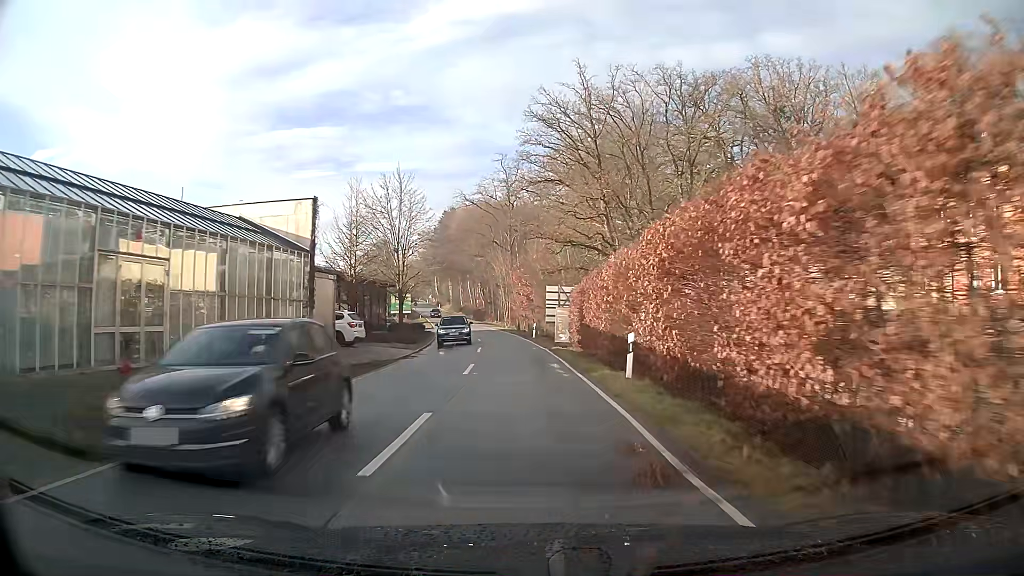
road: tertiary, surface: asphalt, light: Day
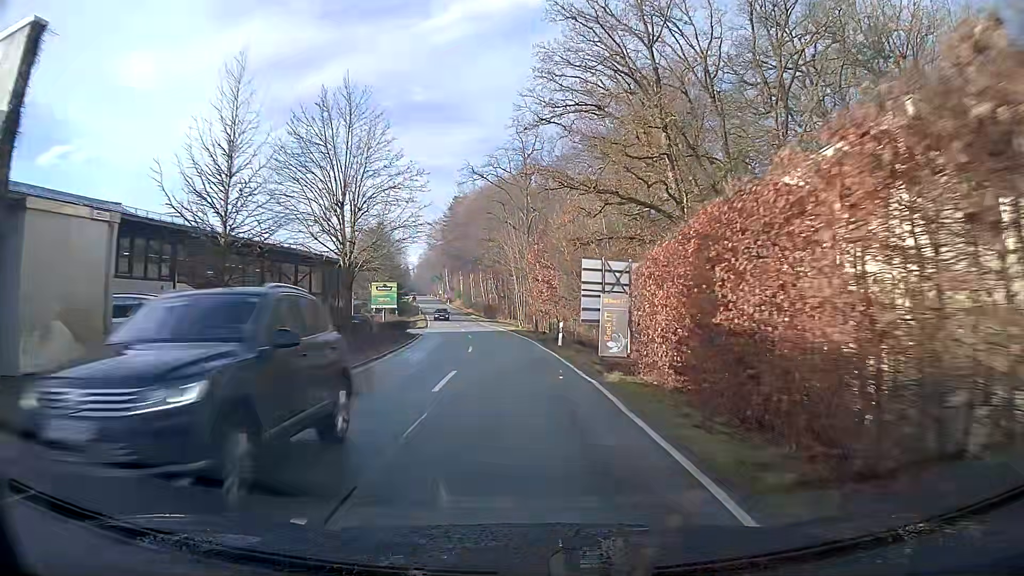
(-0.3, +17.6) m; -2°
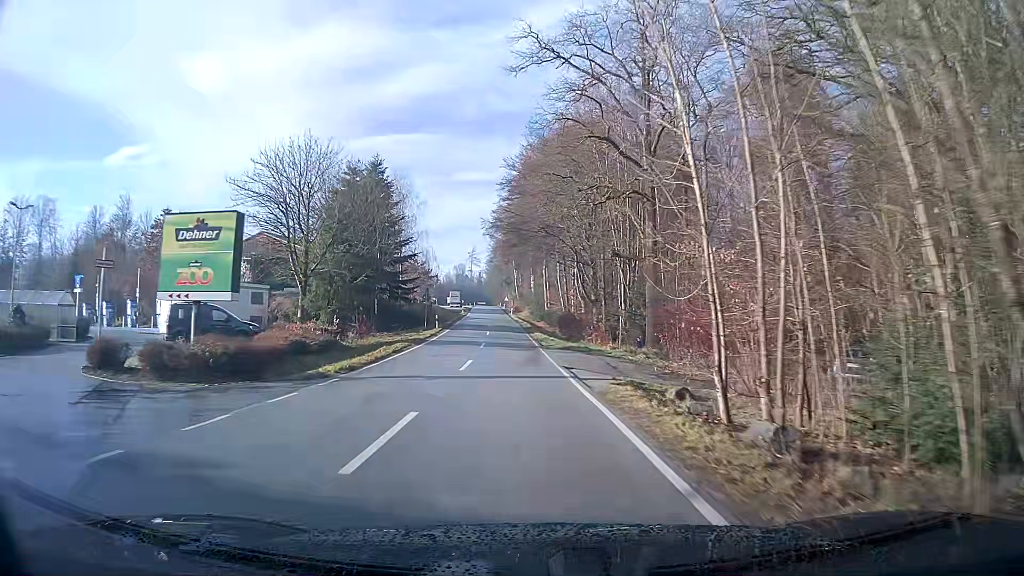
(-2.9, +43.6) m; -7°
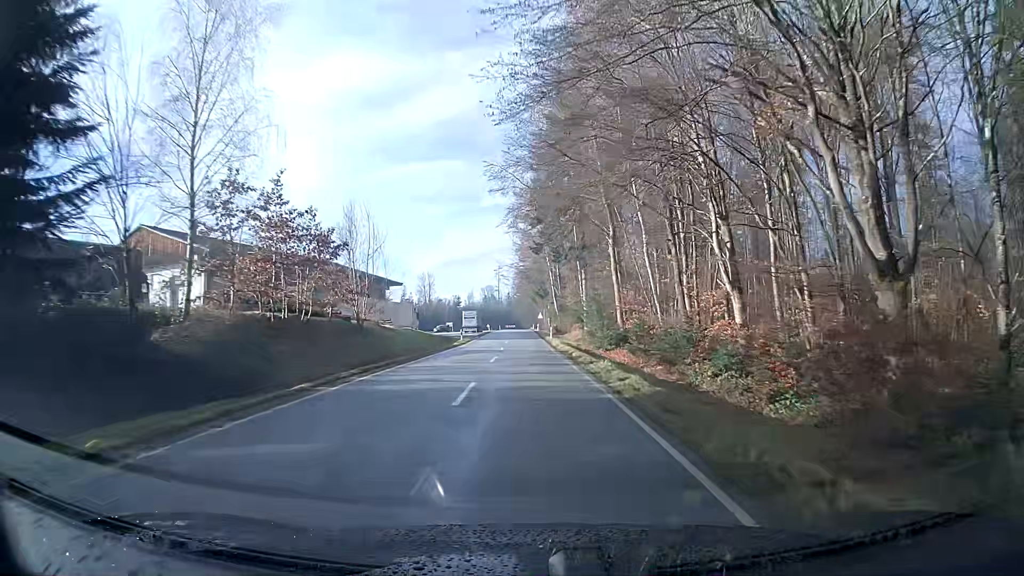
(-1.2, +44.8) m; -2°
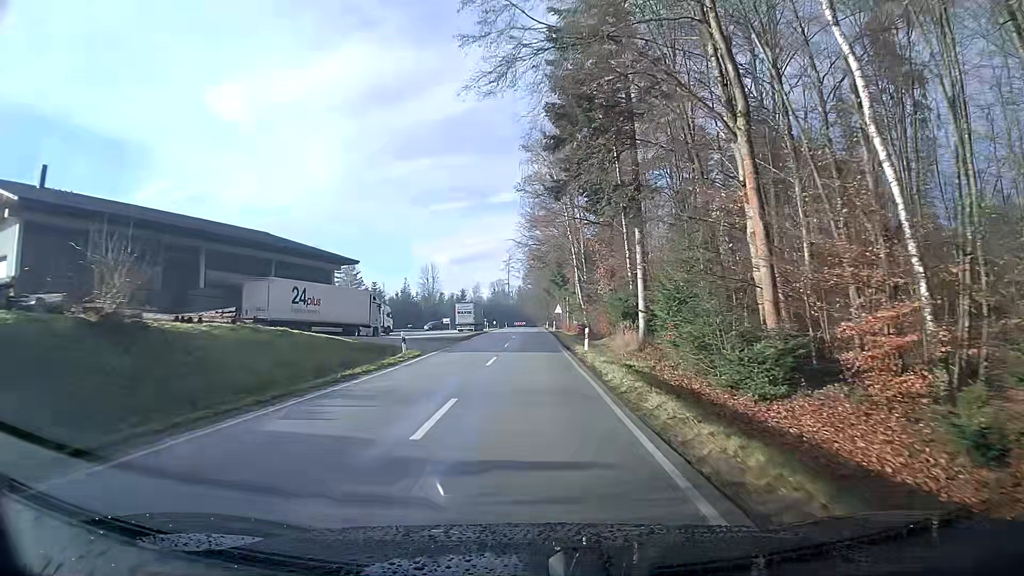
(-0.1, +27.7) m; -1°
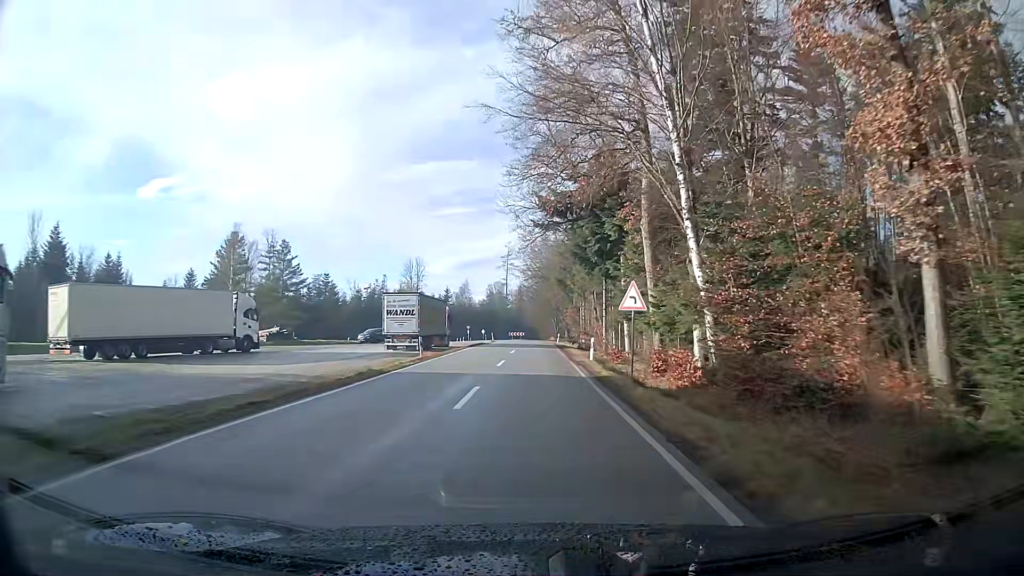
(-0.2, +46.0) m; 0°
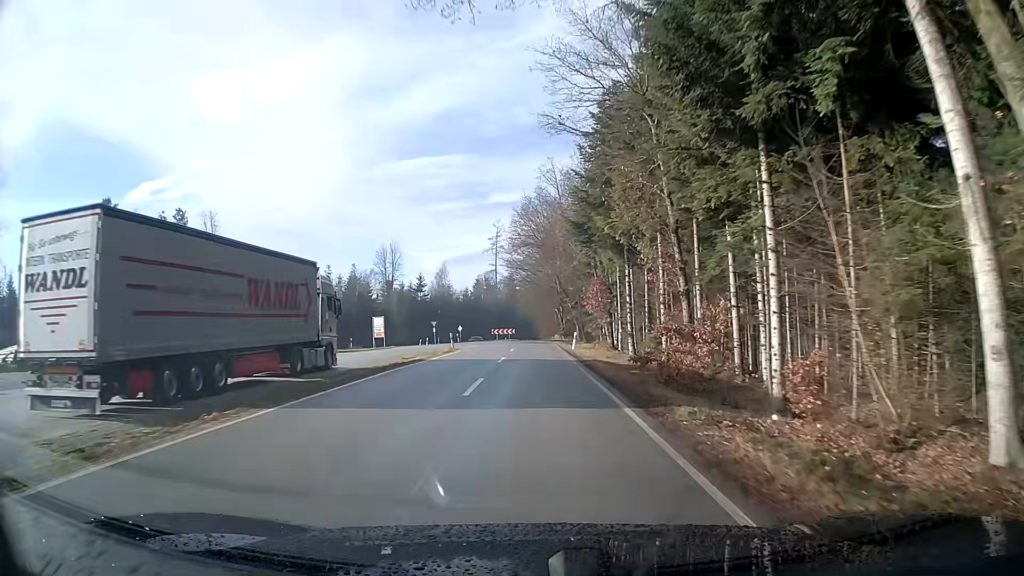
(+0.1, +35.2) m; +1°
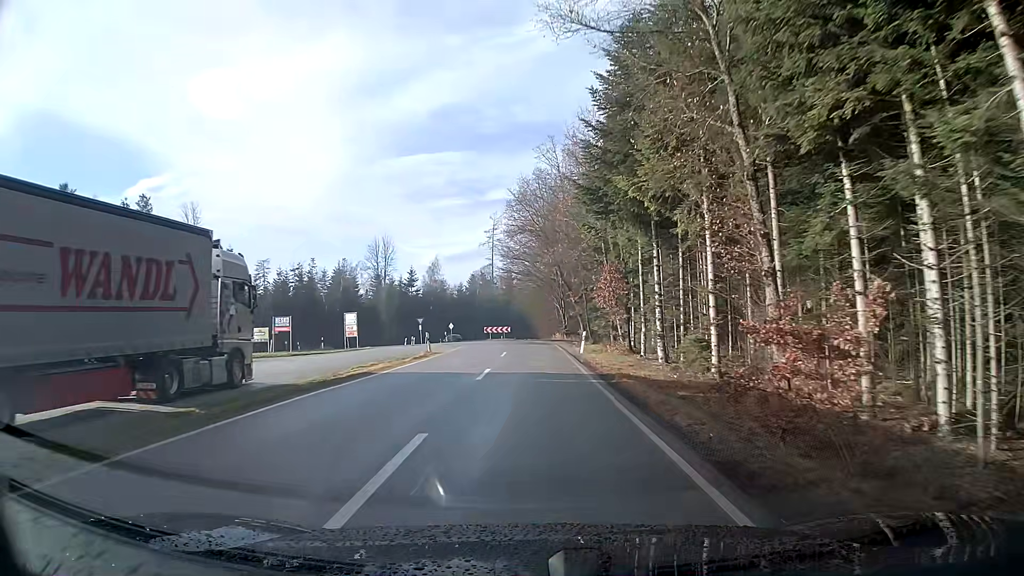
(0.0, +8.5) m; 0°
